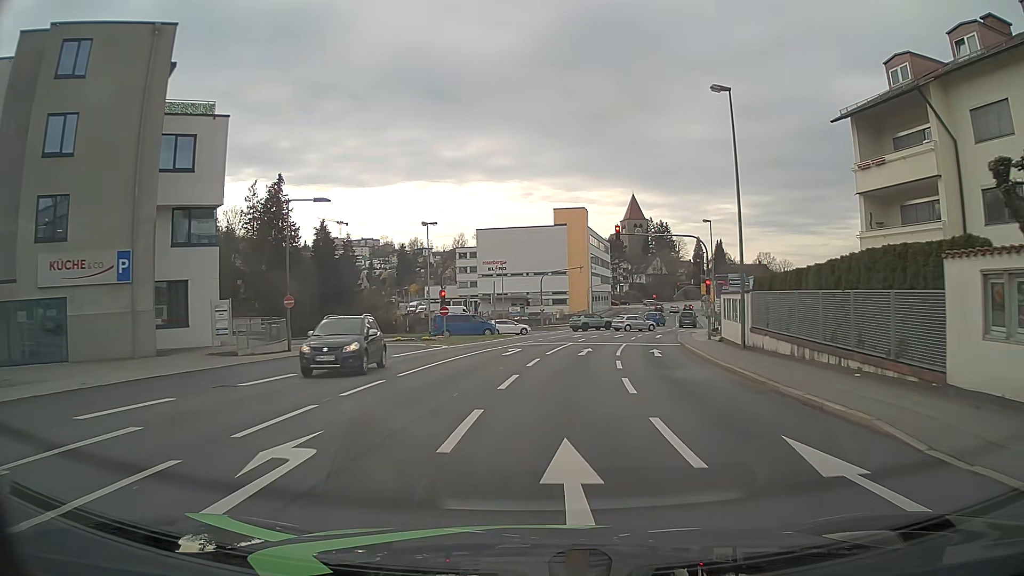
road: tertiary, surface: asphalt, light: Day
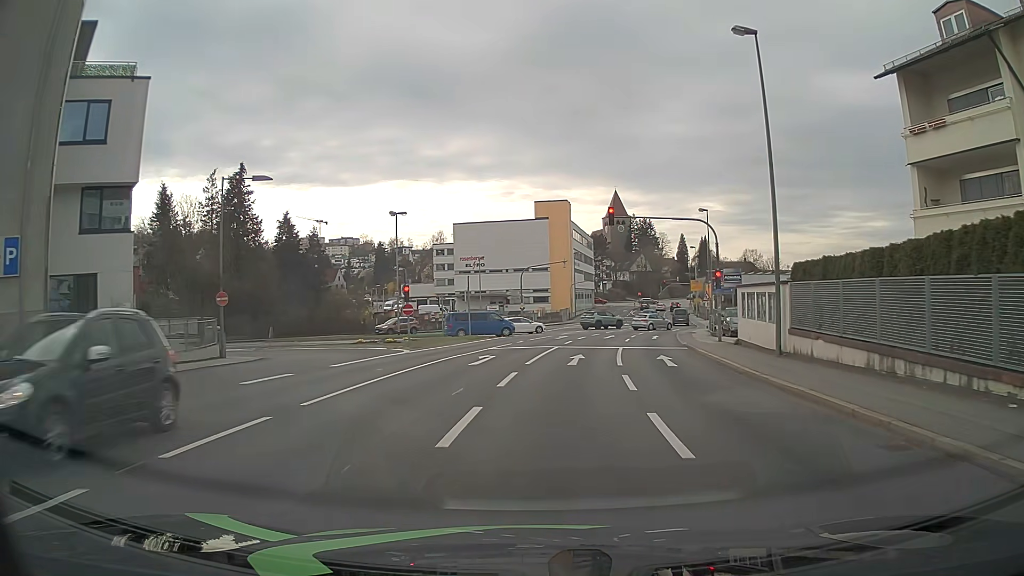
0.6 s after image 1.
(+0.1, +5.7) m; +2°
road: tertiary_link
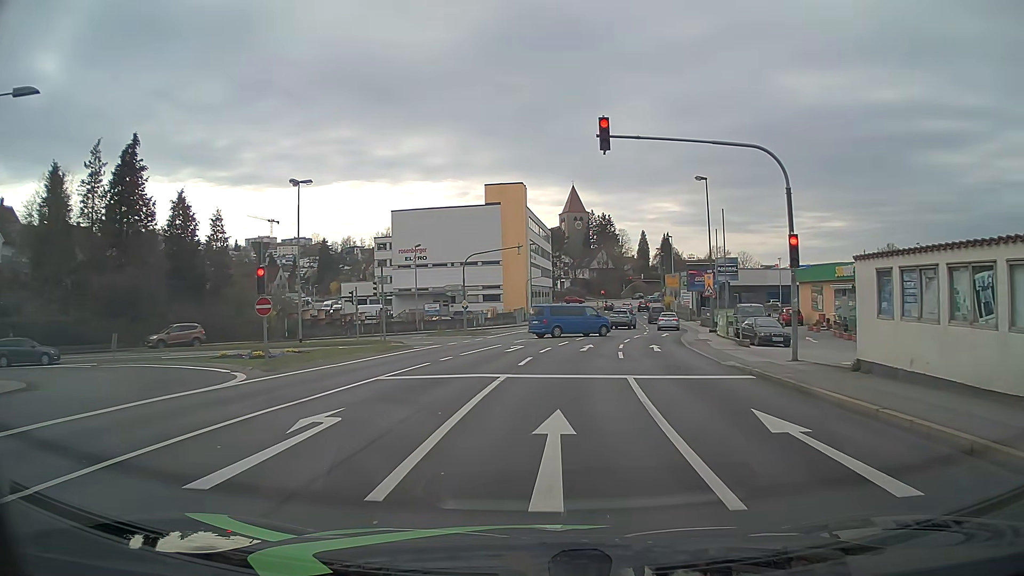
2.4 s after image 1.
(+0.5, +13.7) m; +4°
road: tertiary
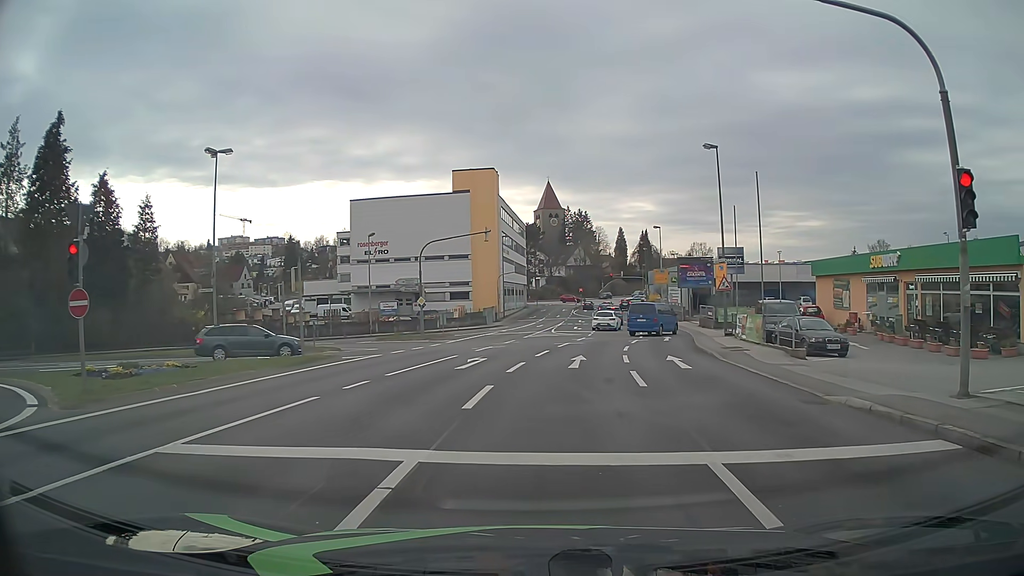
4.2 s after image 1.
(+0.1, +8.3) m; +2°
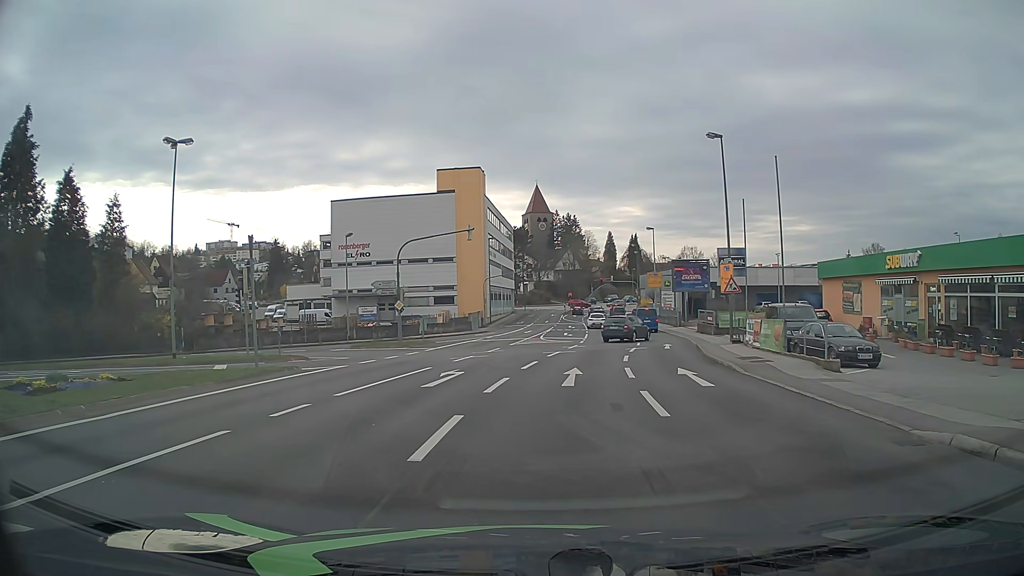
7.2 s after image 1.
(0.0, +3.0) m; 0°
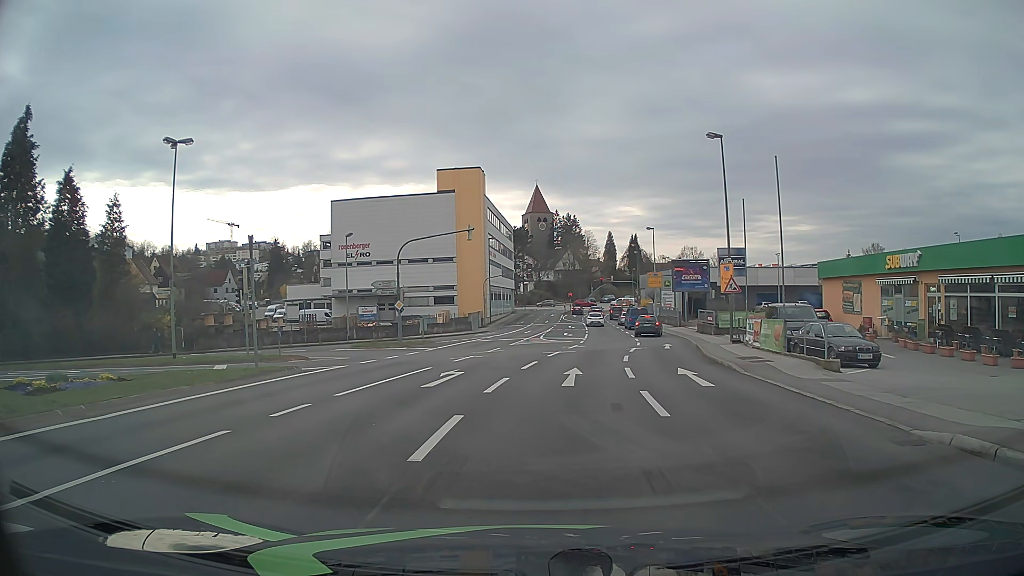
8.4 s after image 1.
(0.0, 0.0) m; 0°
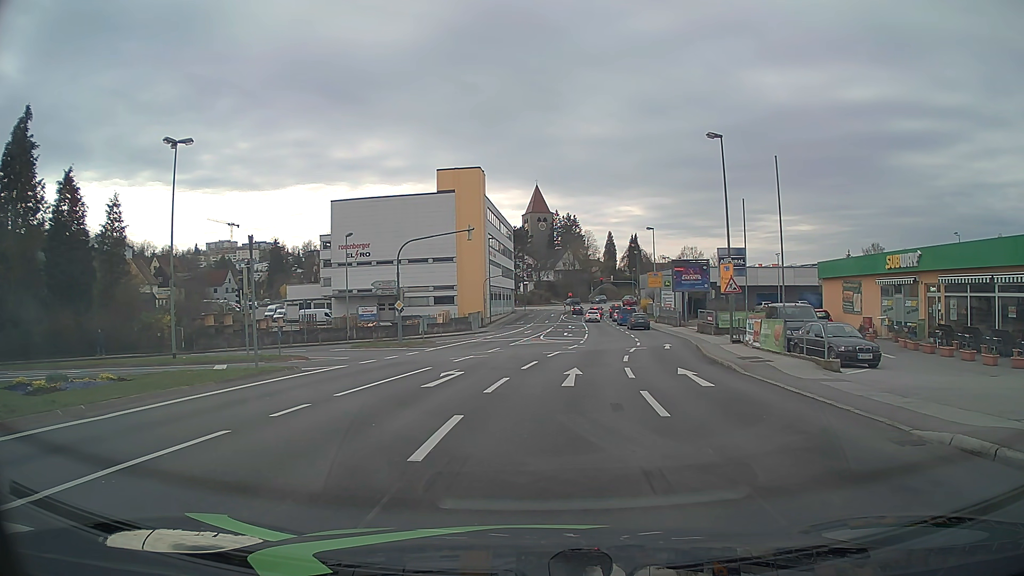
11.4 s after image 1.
(0.0, 0.0) m; 0°
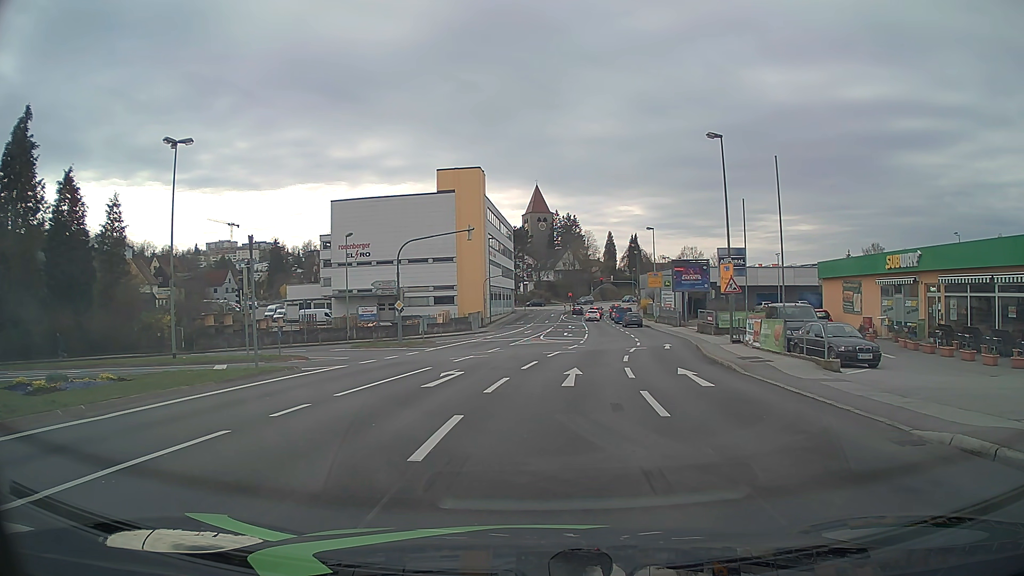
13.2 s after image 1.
(0.0, 0.0) m; 0°
(0, +10) (+2, +20) (+3, +30) (+5, +40) (+6, +50) (+7, +60) (+8, +69) (+9, +79) (+10, +89) (+11, +99) m
